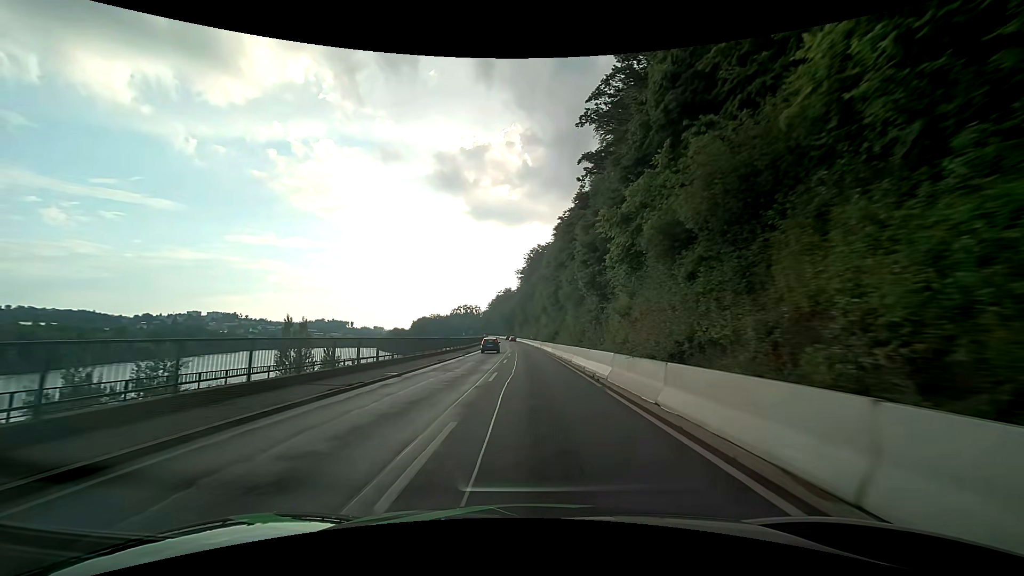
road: primary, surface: asphalt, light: Day
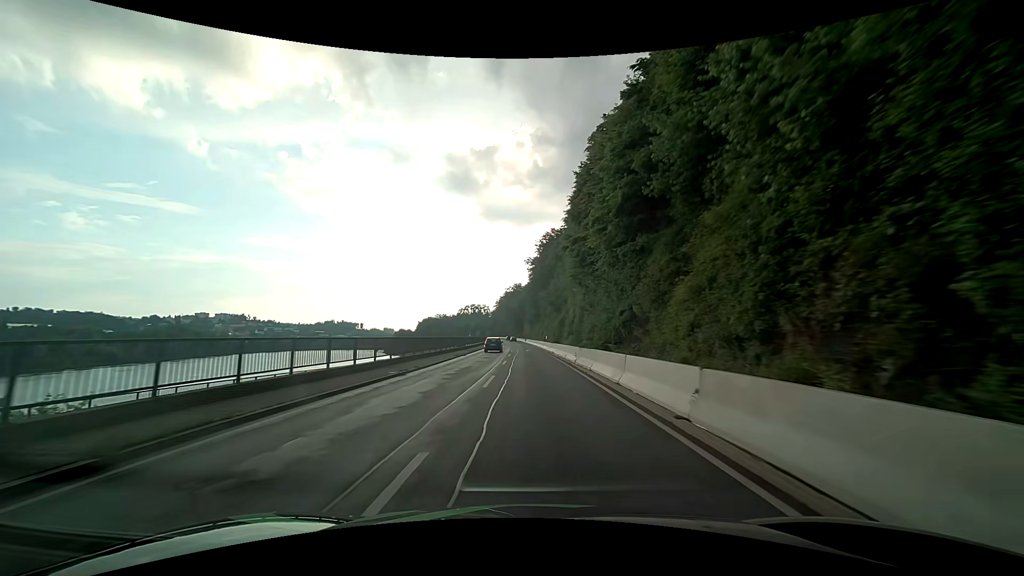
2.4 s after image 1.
(-0.5, +38.3) m; -2°
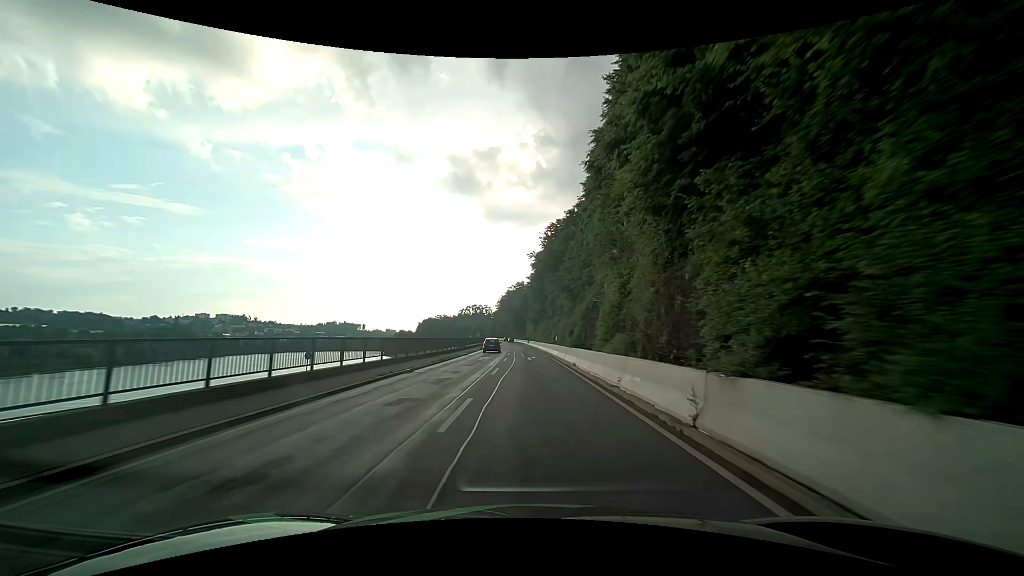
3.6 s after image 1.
(0.0, +18.6) m; 0°
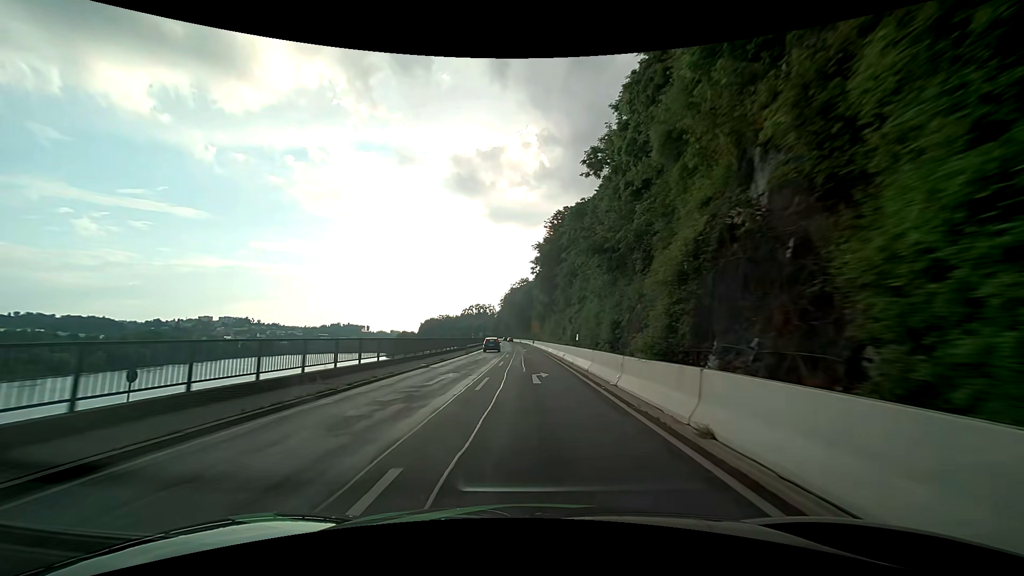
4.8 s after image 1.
(-0.1, +18.1) m; -1°
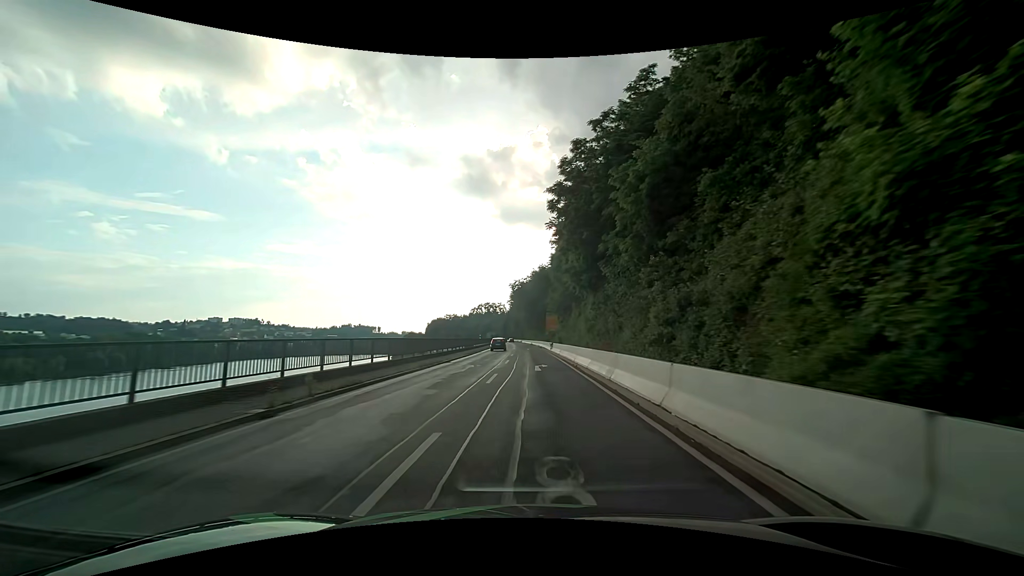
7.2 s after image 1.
(-0.3, +34.2) m; -1°
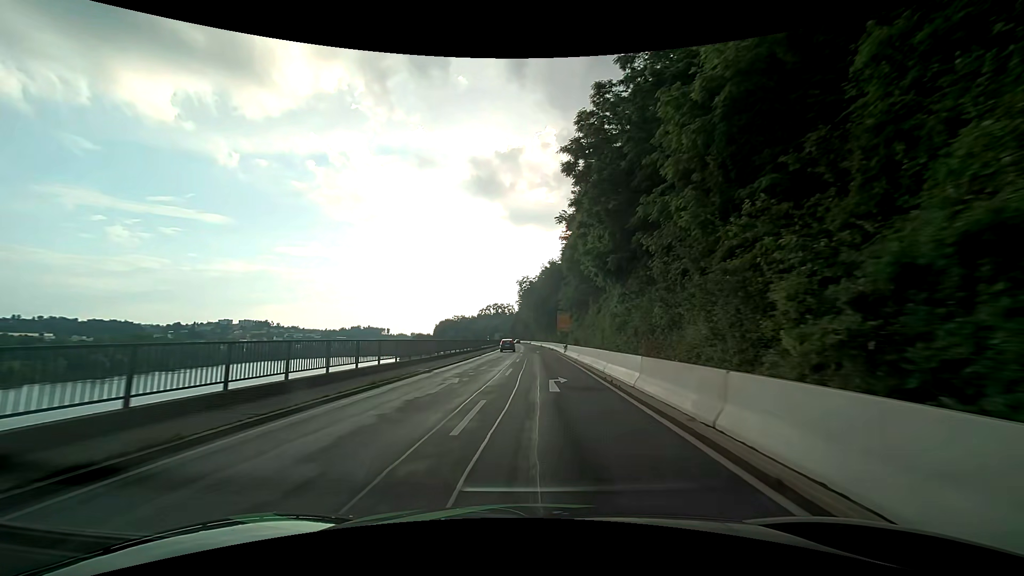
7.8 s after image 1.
(-0.1, +8.0) m; -1°
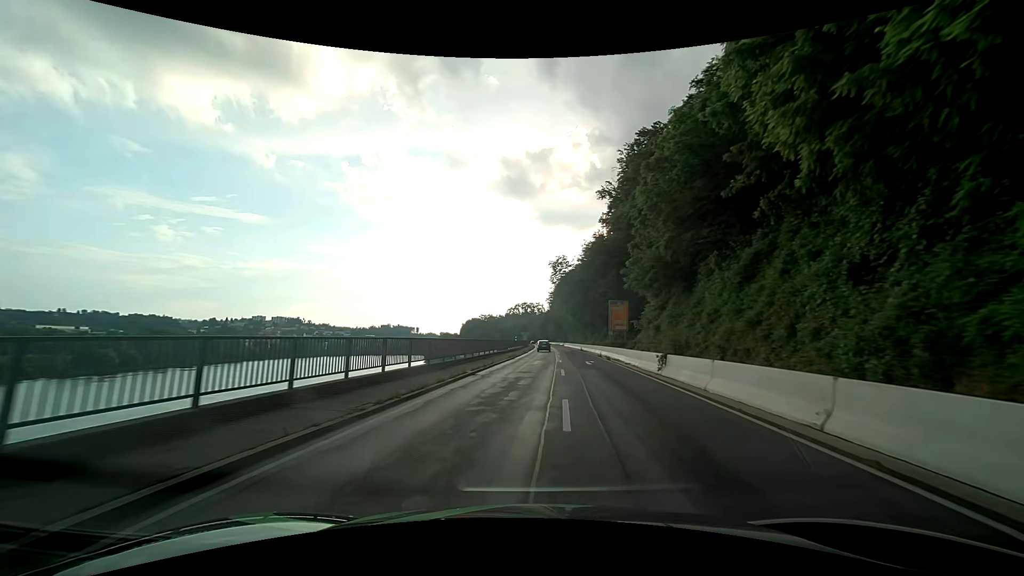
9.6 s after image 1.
(-1.0, +23.6) m; -4°
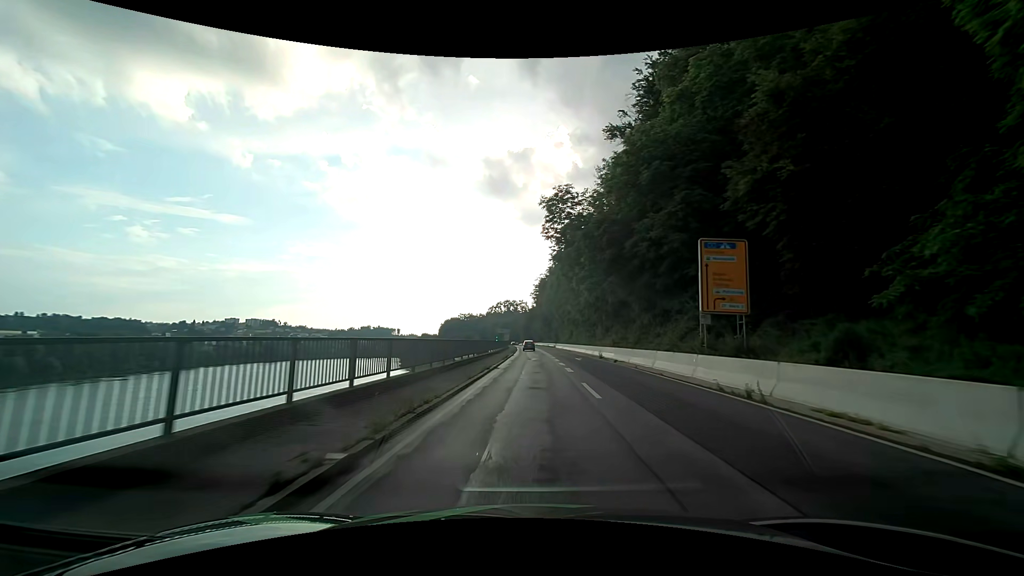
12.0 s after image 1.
(+0.5, +32.0) m; +2°
(0, +10) (0, +20) (0, +30) (0, +40) (0, +50) (0, +60) (0, +70) (0, +80) (-1, +90) (-1, +100) m
